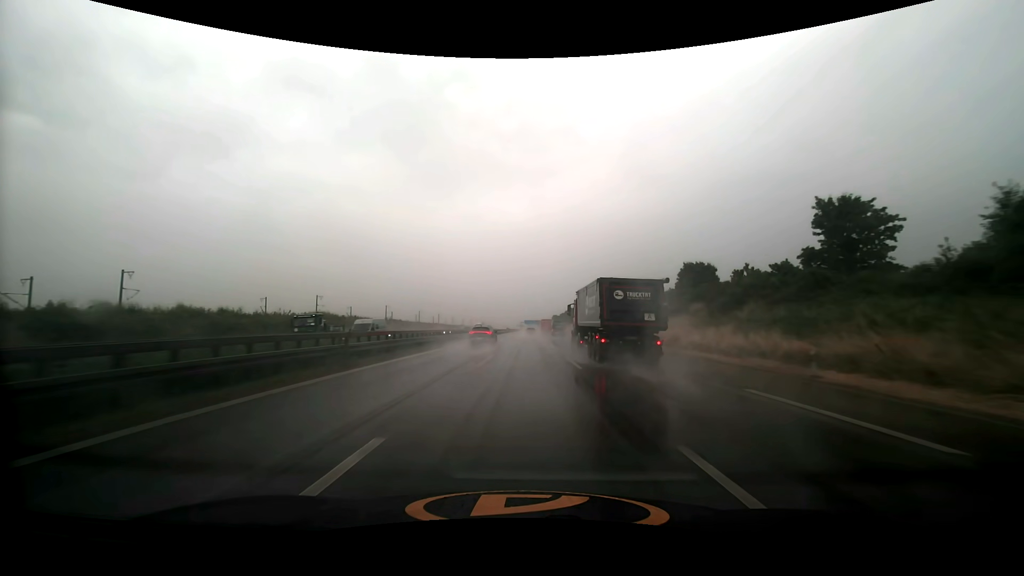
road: motorway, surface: asphalt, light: Day
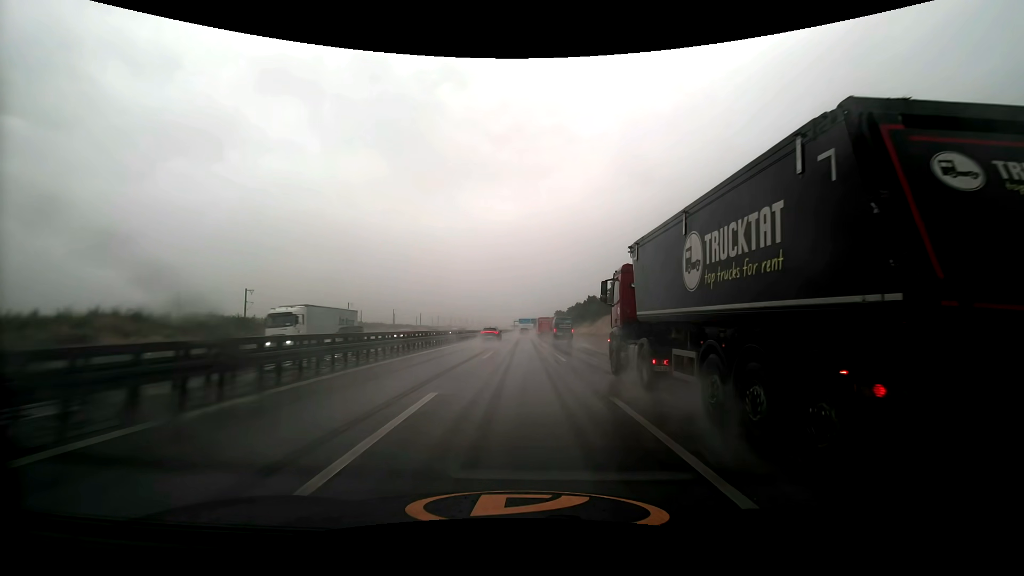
(+0.5, +86.2) m; +1°
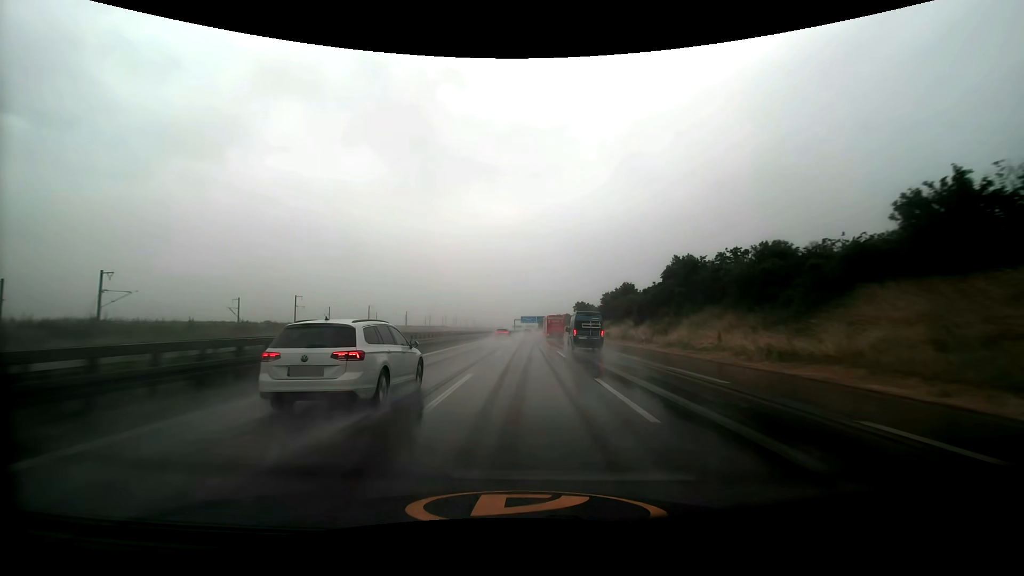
(-0.5, +86.0) m; -1°
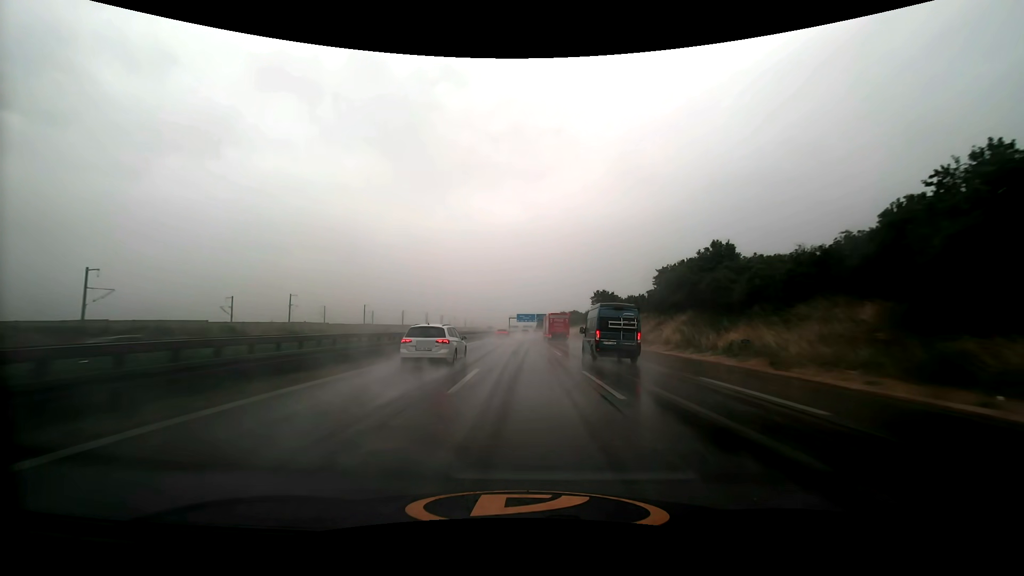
(+0.1, +51.9) m; 0°
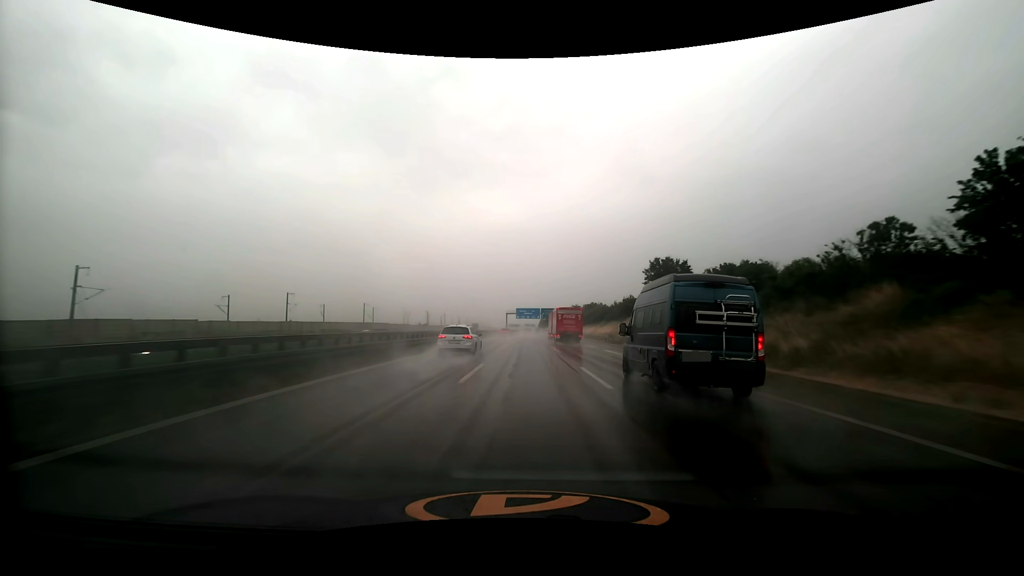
(-0.1, +52.2) m; 0°
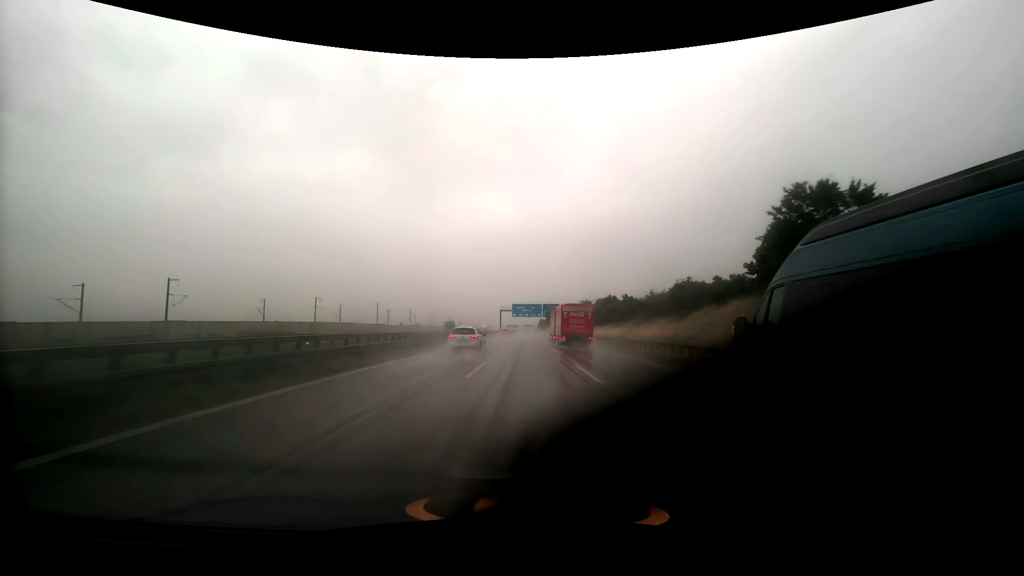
(0.0, +35.0) m; 0°
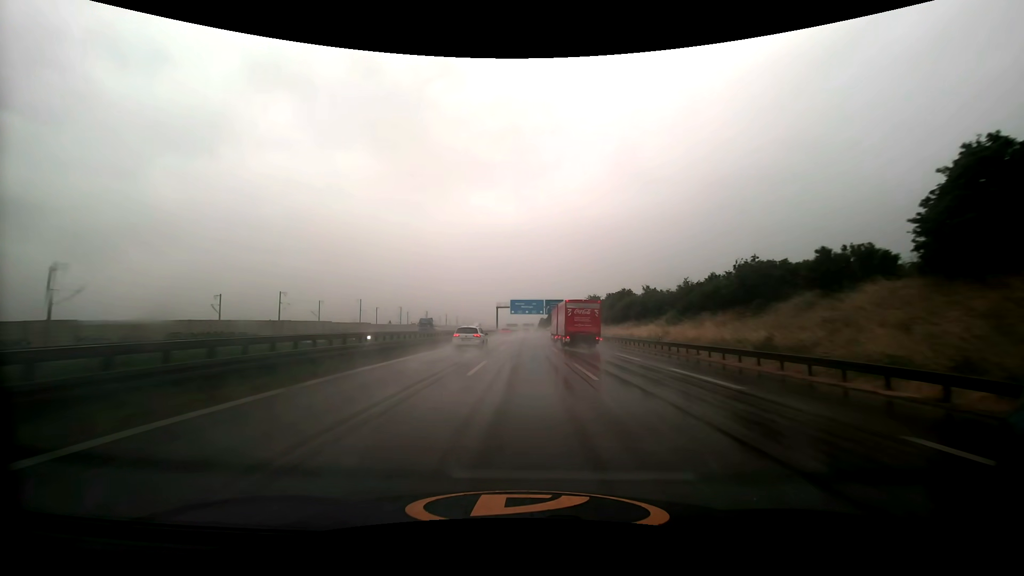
(0.0, +17.5) m; 0°
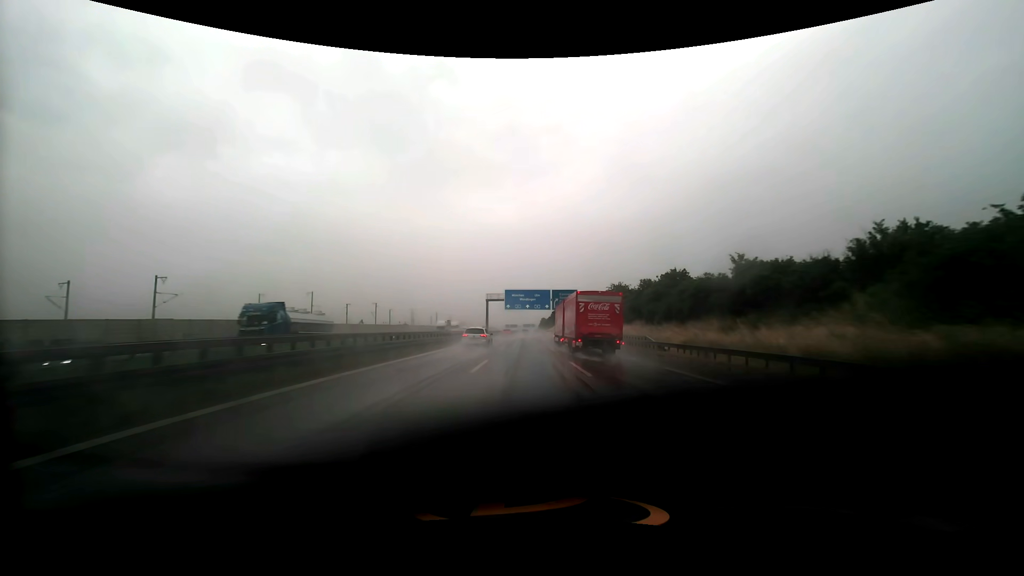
(0.0, +35.1) m; 0°
(0, +10) (0, +20) (0, +30) (0, +40) (0, +50) (0, +60) (0, +70) (0, +80) (0, +90) (0, +100) m
